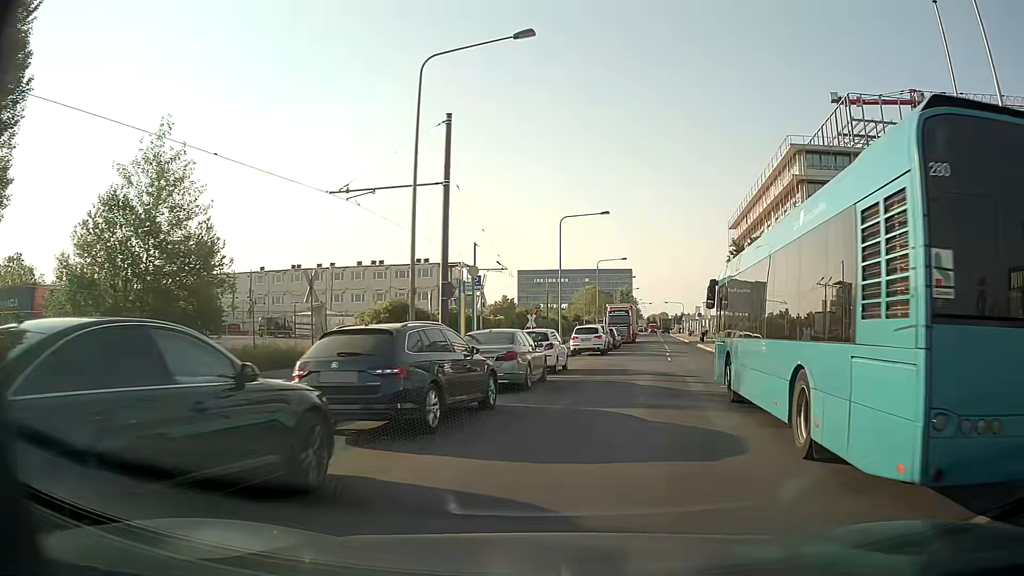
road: unclassified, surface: asphalt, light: Day
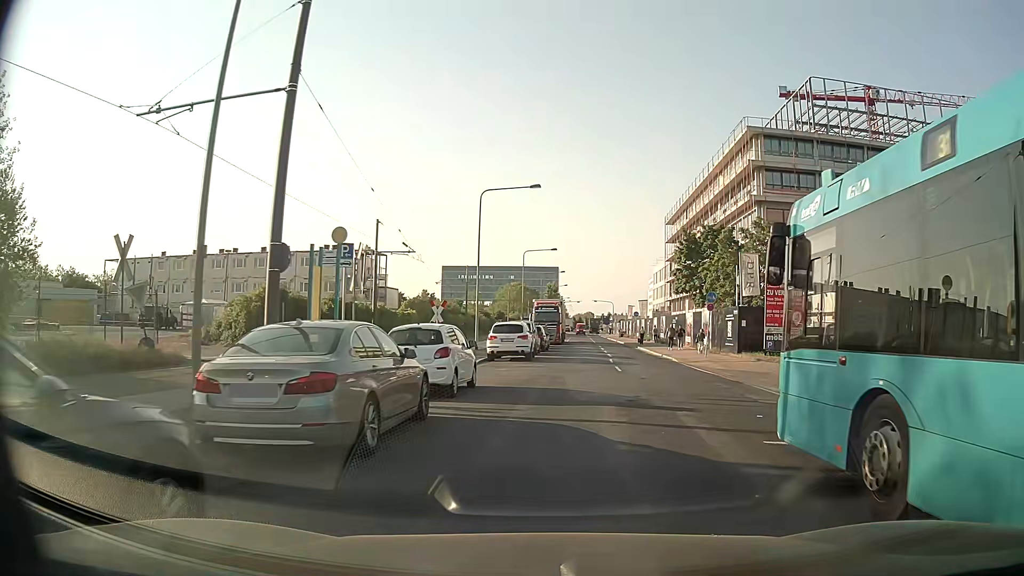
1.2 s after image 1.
(+0.5, +8.5) m; +7°
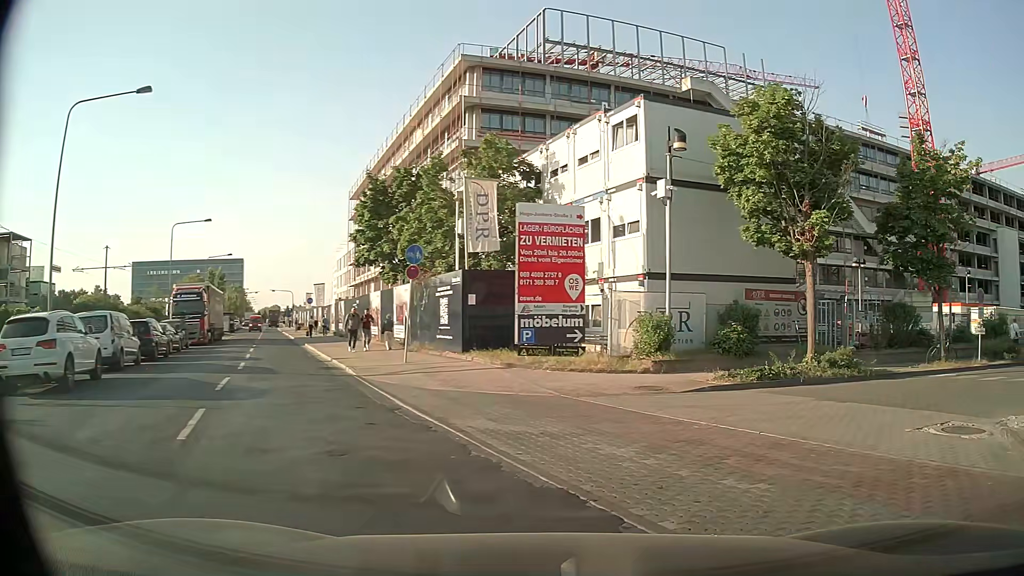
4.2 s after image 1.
(+2.5, +15.6) m; +25°
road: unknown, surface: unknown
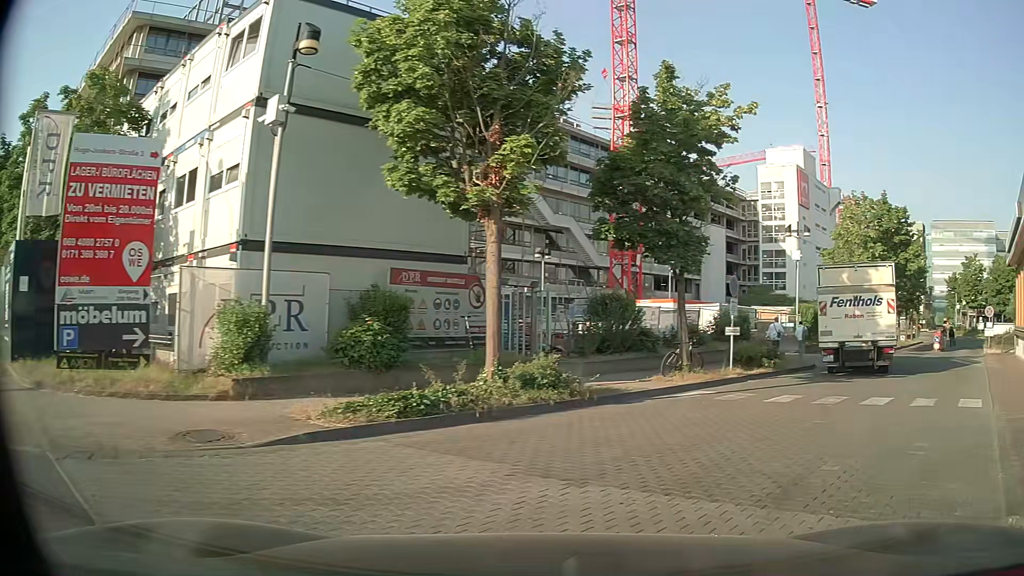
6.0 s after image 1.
(+1.7, +6.8) m; +28°
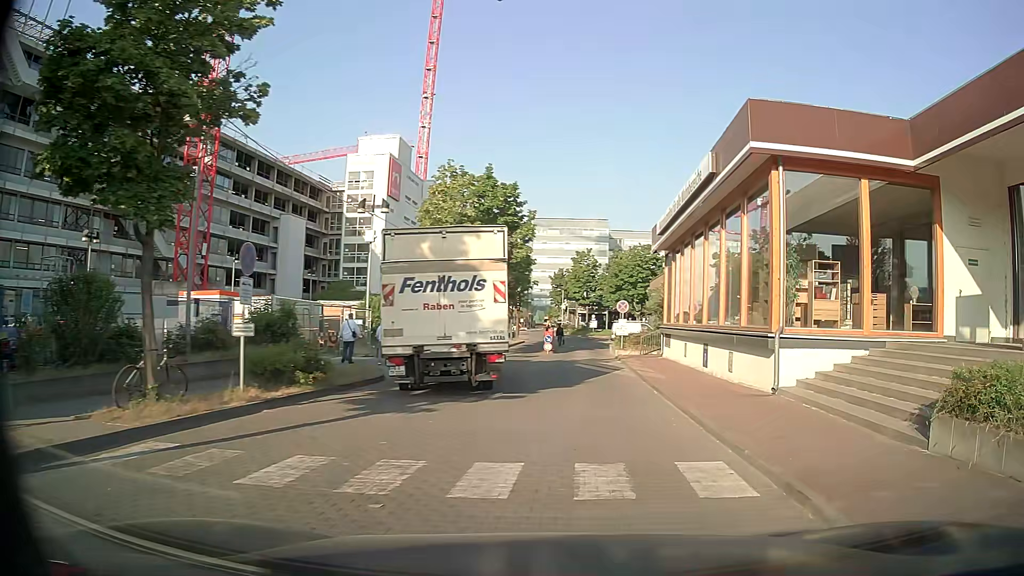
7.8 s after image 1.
(+2.4, +7.0) m; +34°
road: service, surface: paving_stones
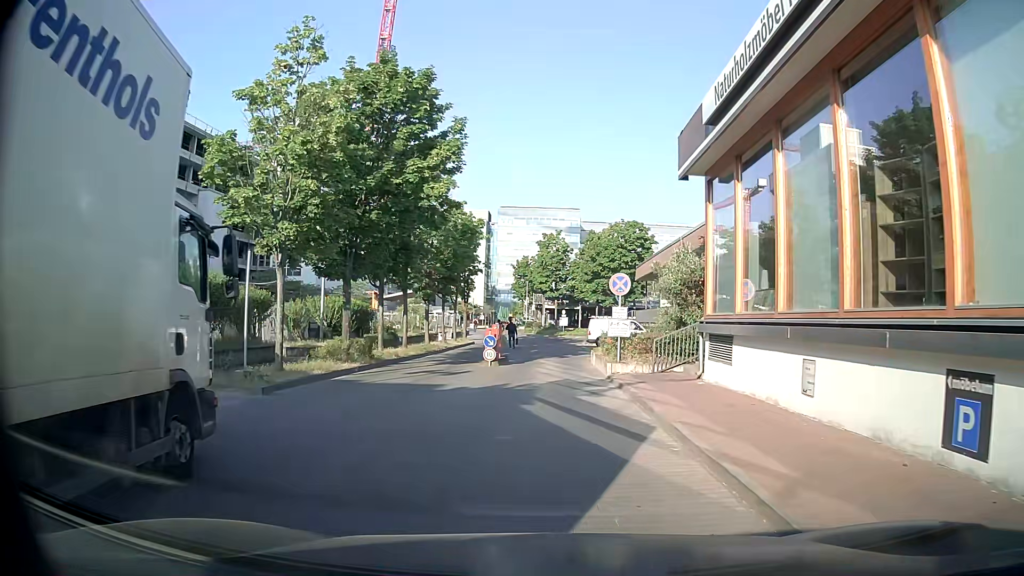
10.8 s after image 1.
(+1.3, +15.2) m; +5°
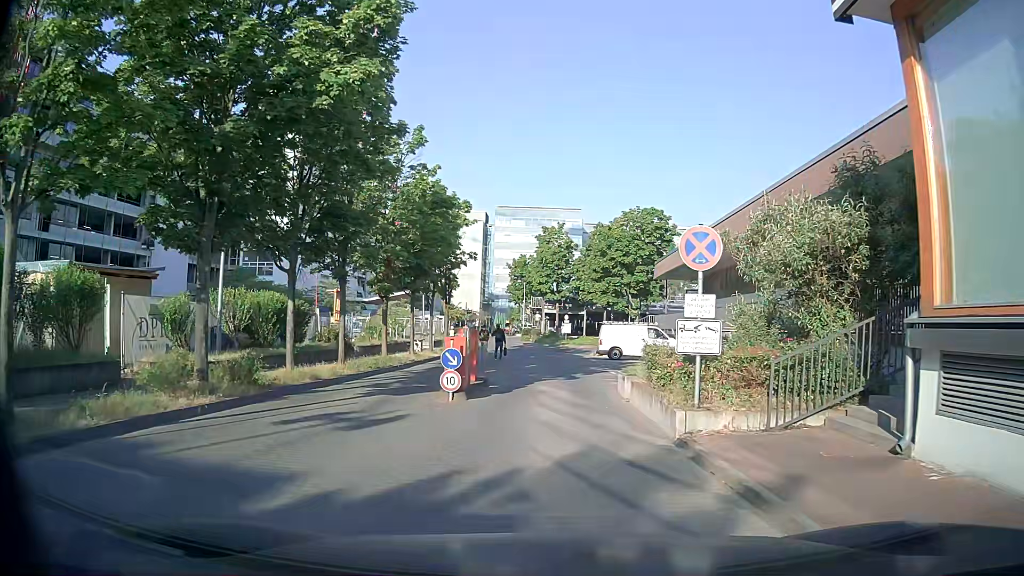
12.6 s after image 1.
(-0.2, +9.5) m; -1°
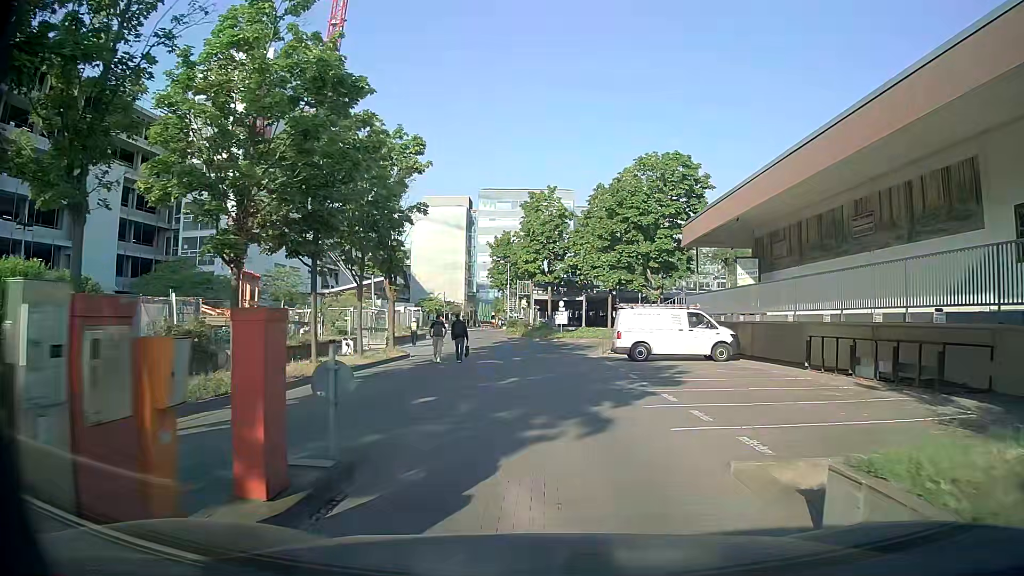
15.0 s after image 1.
(0.0, +12.5) m; +1°
